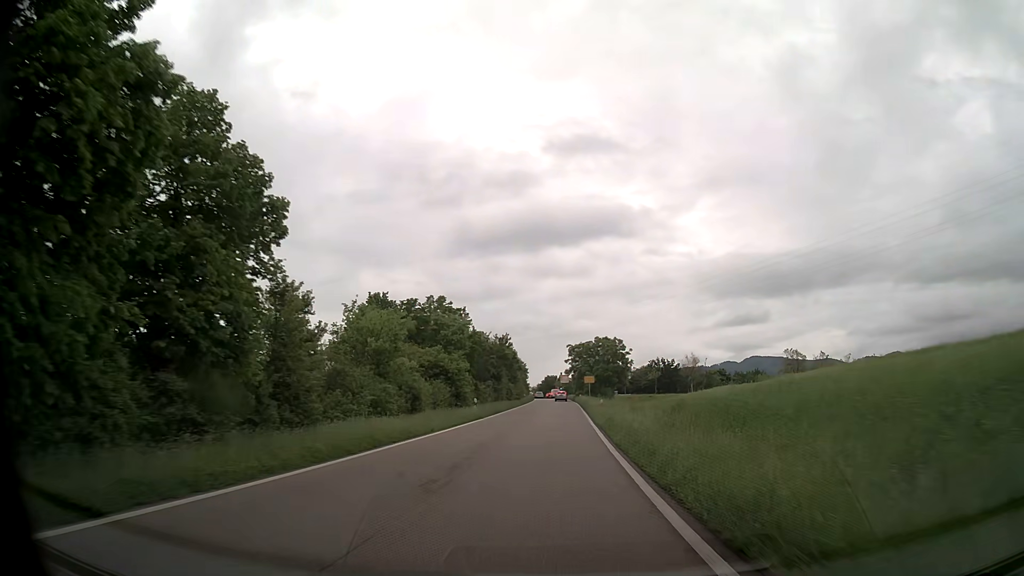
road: trunk_link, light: Day
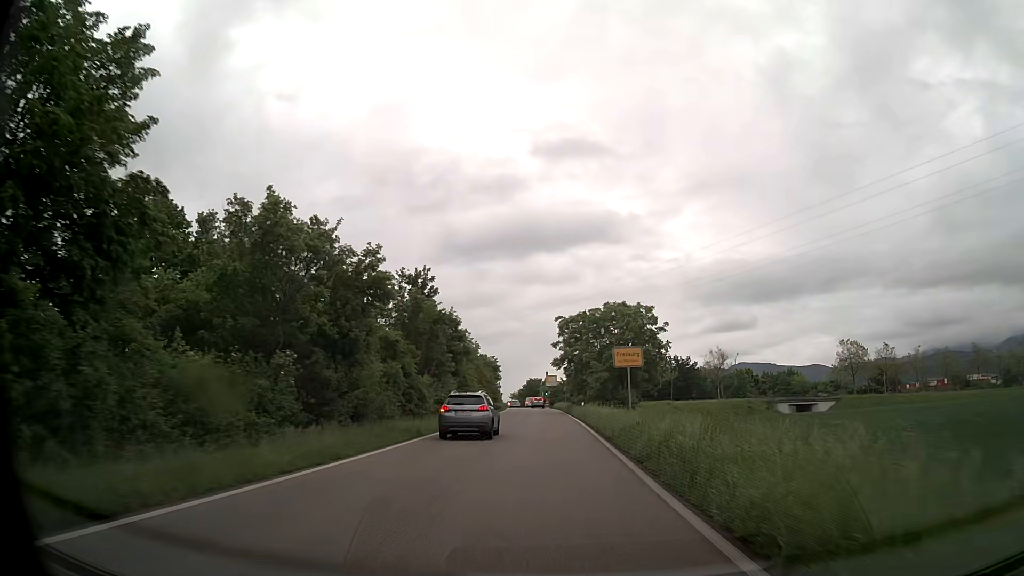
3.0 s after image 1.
(+0.7, +42.6) m; +1°
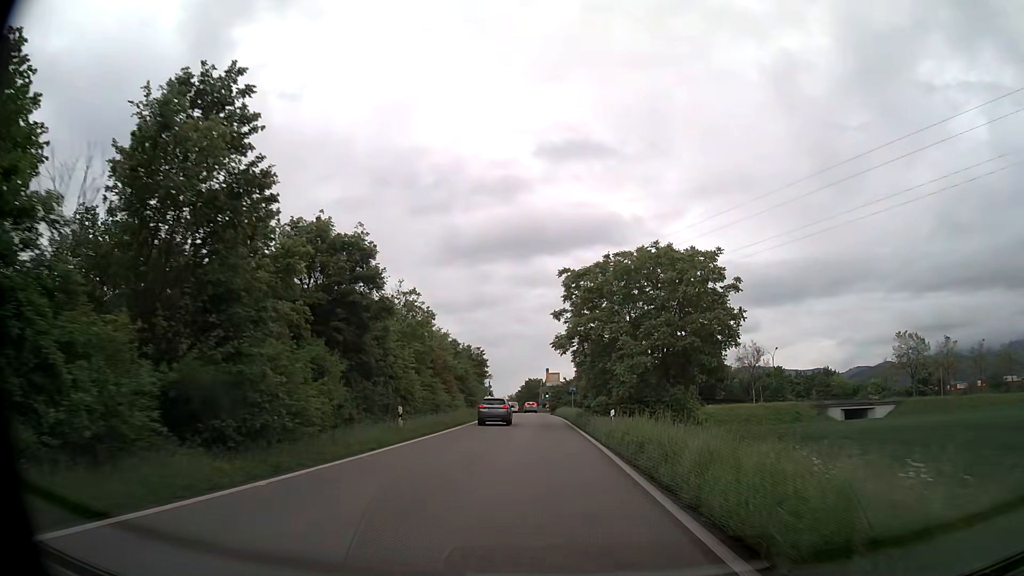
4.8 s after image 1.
(+0.1, +22.9) m; 0°
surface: asphalt
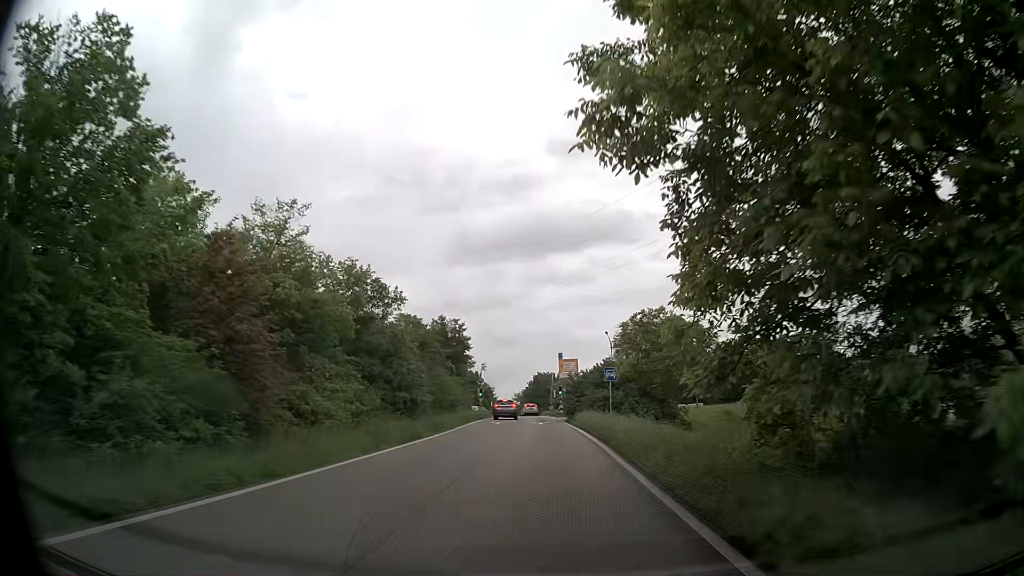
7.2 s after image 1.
(-0.3, +28.4) m; -1°
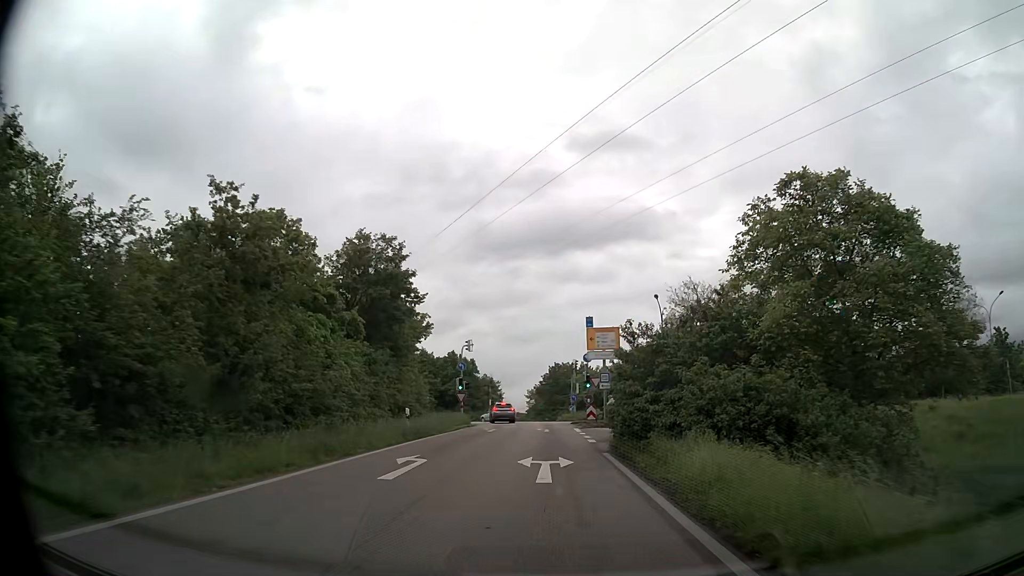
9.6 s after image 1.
(-0.2, +27.6) m; -1°
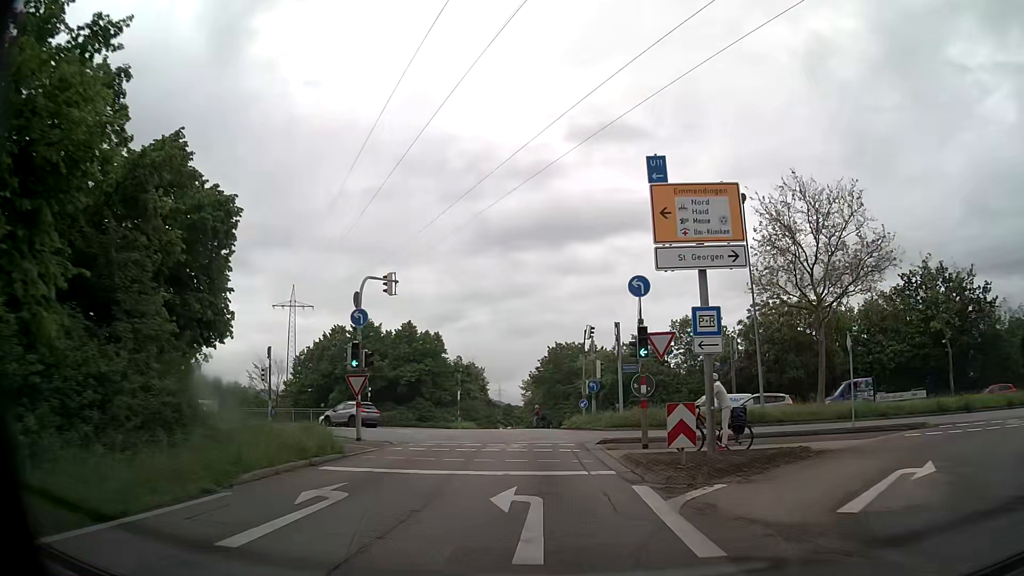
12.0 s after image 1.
(-0.3, +25.3) m; -1°
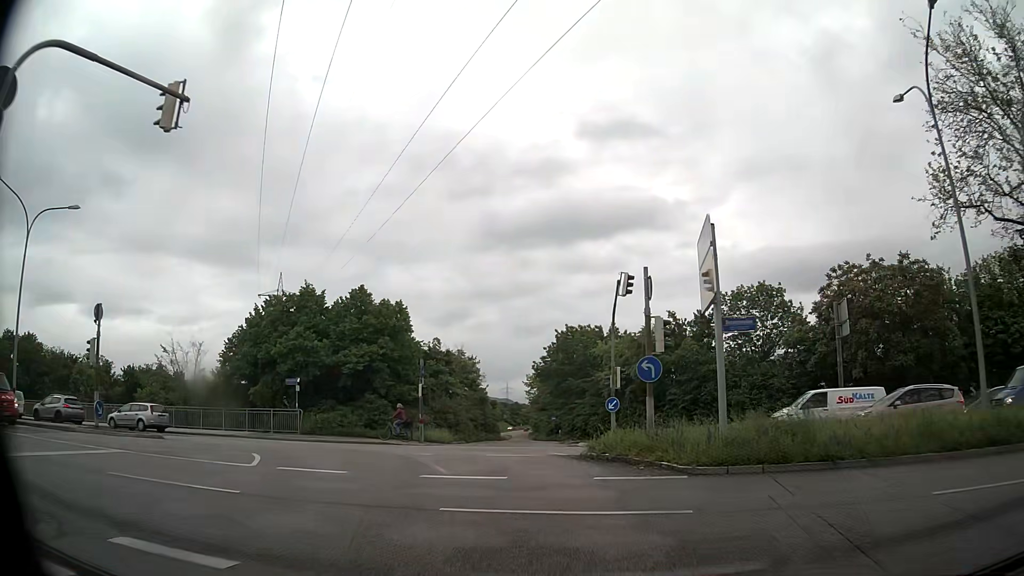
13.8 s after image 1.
(+0.1, +16.7) m; -1°
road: primary_link
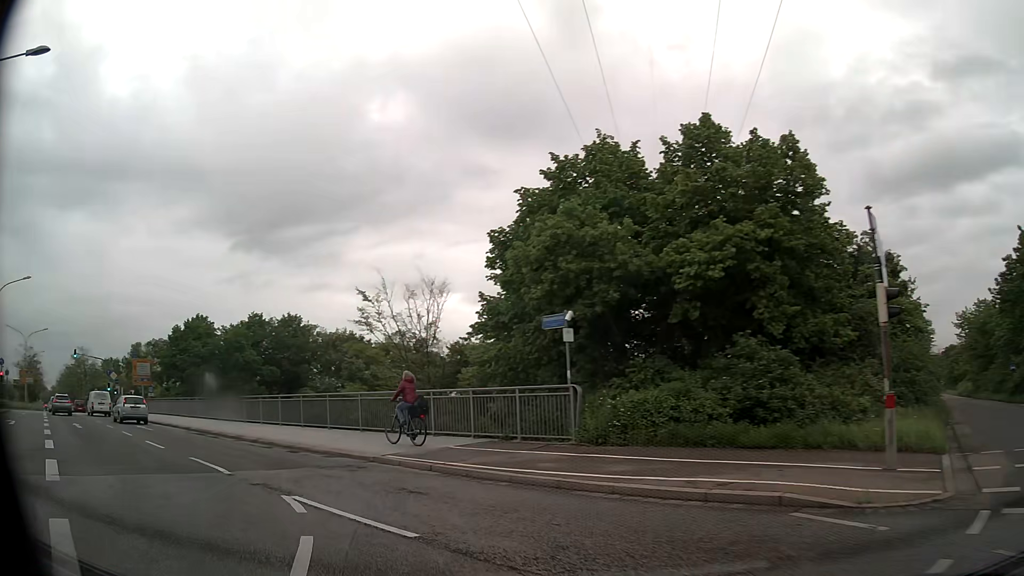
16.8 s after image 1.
(-3.7, +21.4) m; -33°
(-2, +10) (-9, +17) (-16, +24) (-23, +31) (-30, +38) (-37, +45) (-44, +52) (-52, +59) (-59, +66) (-66, +73) m
